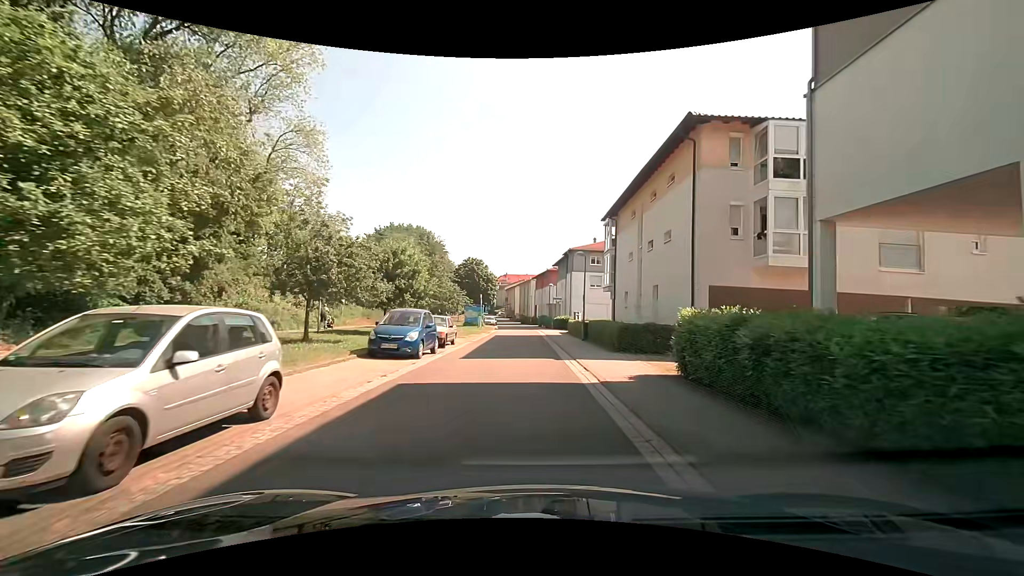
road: residential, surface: asphalt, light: Day
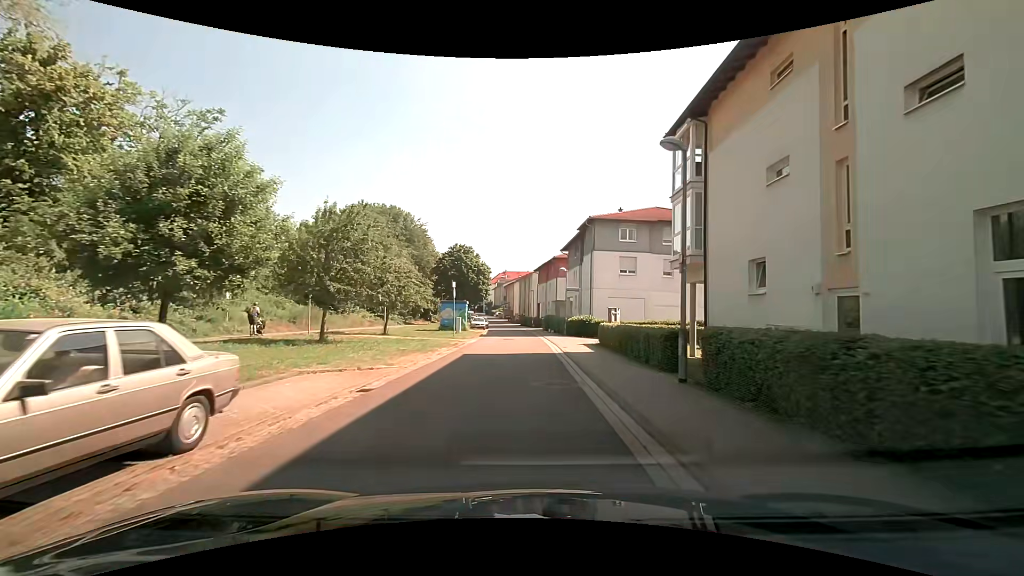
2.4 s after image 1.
(0.0, +18.9) m; 0°
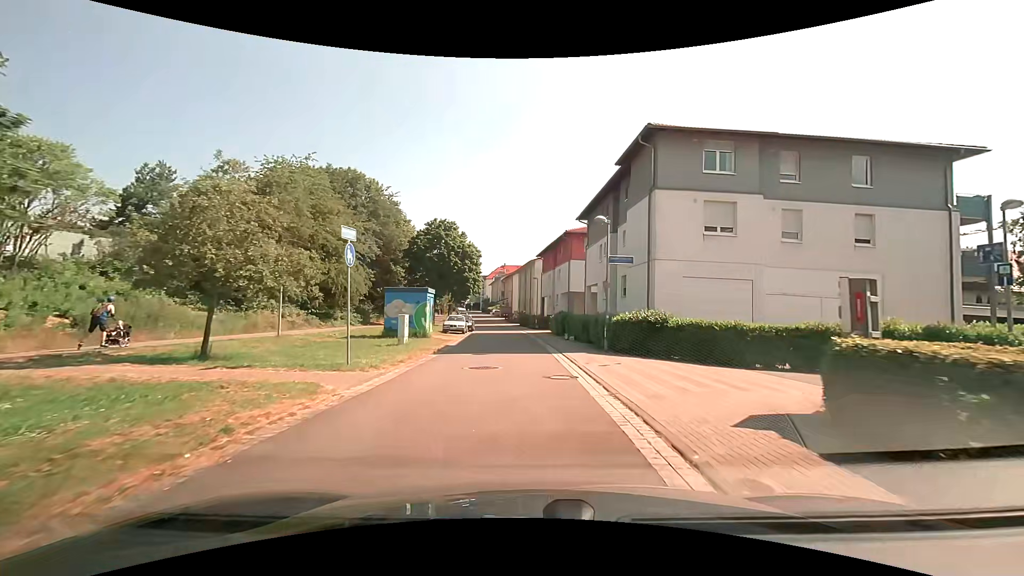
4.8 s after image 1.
(-0.3, +19.0) m; +1°
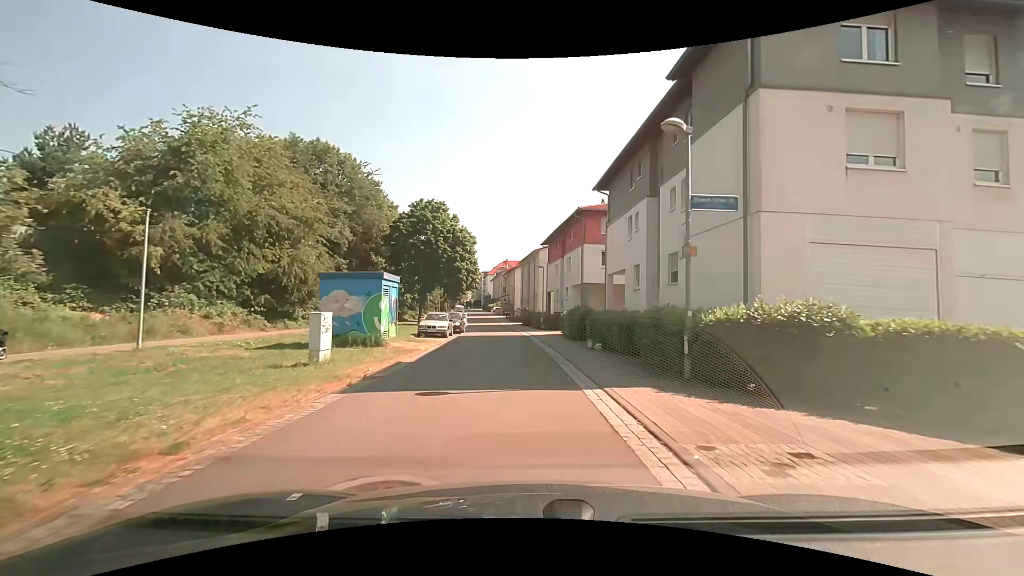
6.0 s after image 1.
(-0.1, +9.4) m; -1°
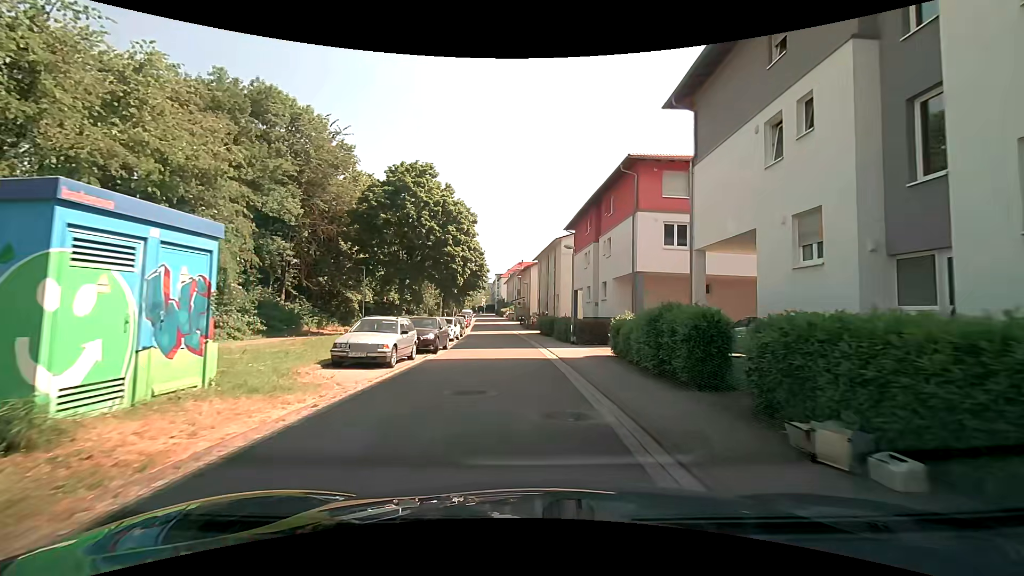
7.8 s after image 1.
(-0.3, +14.0) m; -2°
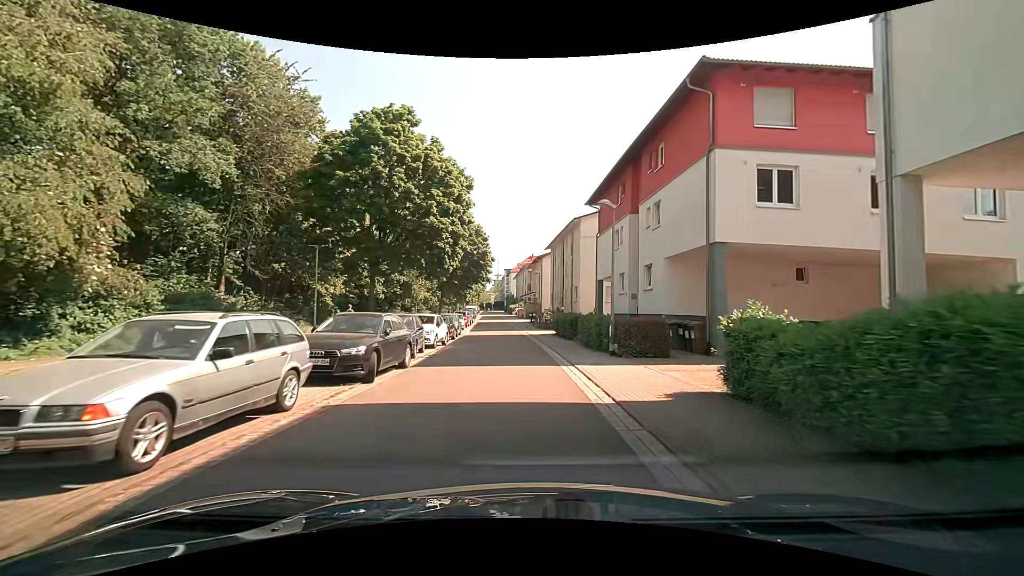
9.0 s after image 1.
(-0.1, +9.3) m; -2°
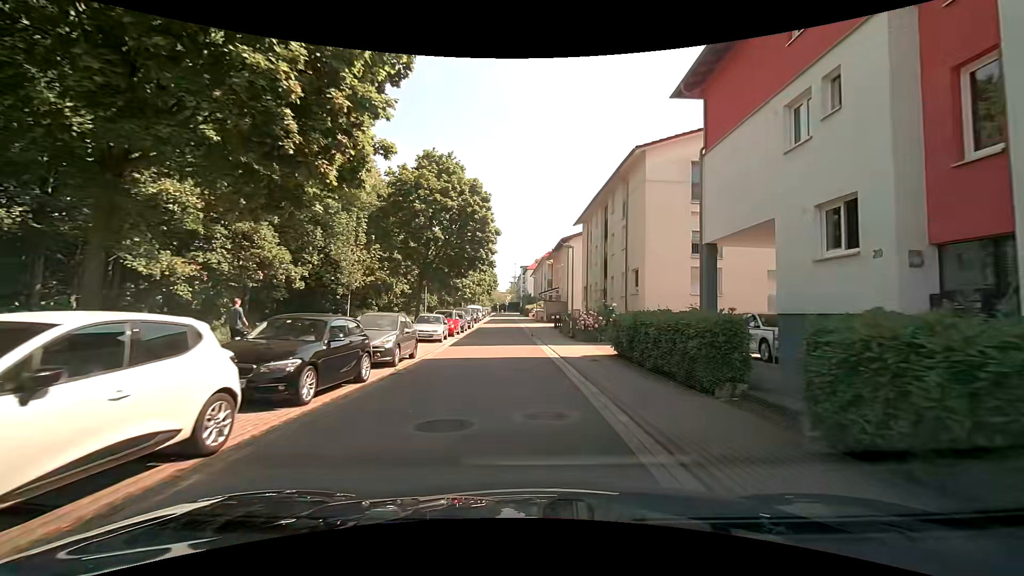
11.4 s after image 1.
(+0.2, +18.6) m; -1°
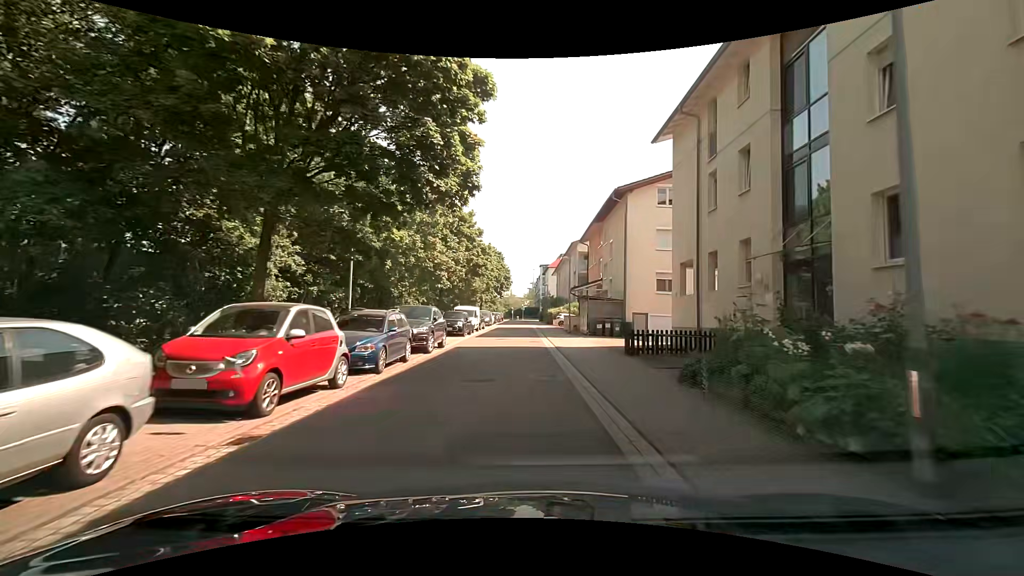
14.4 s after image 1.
(-0.4, +23.2) m; -1°
(0, +10) (-1, +20) (-1, +30) (-1, +40) (-2, +50) (-2, +60) (-2, +70) (-2, +80) (-3, +90) (-2, +100) m
